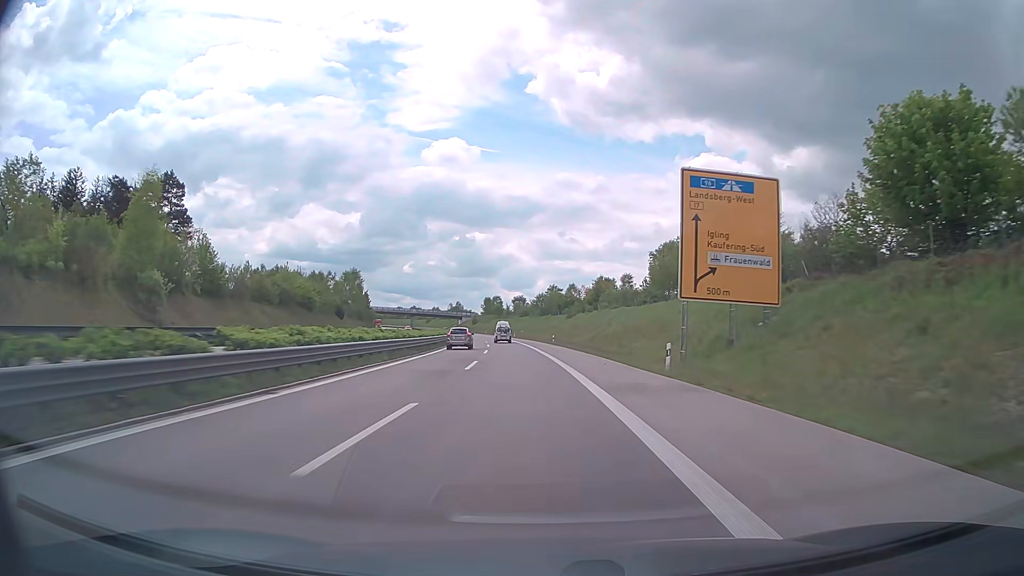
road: trunk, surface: asphalt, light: Day
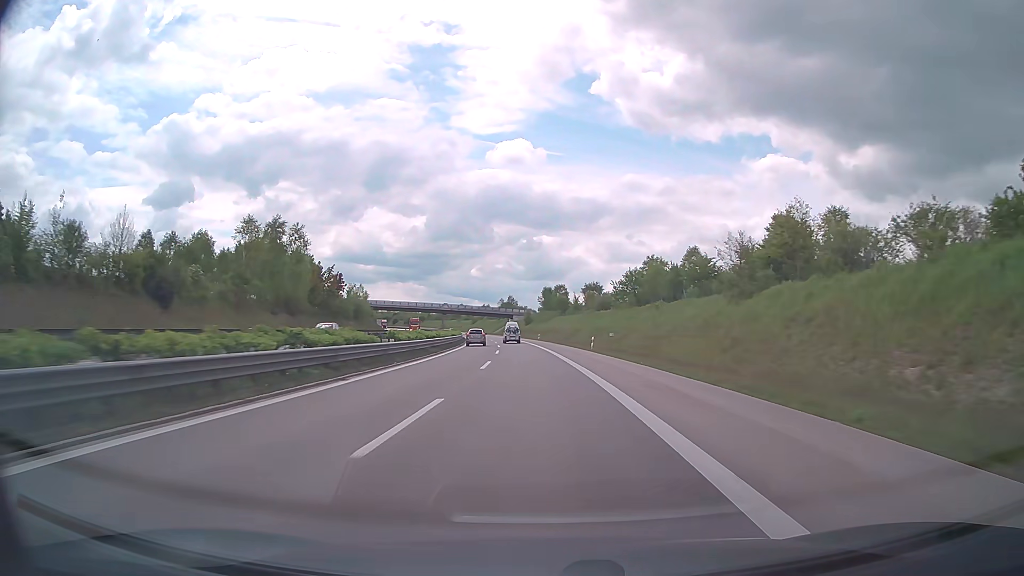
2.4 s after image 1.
(-3.8, +71.1) m; -6°
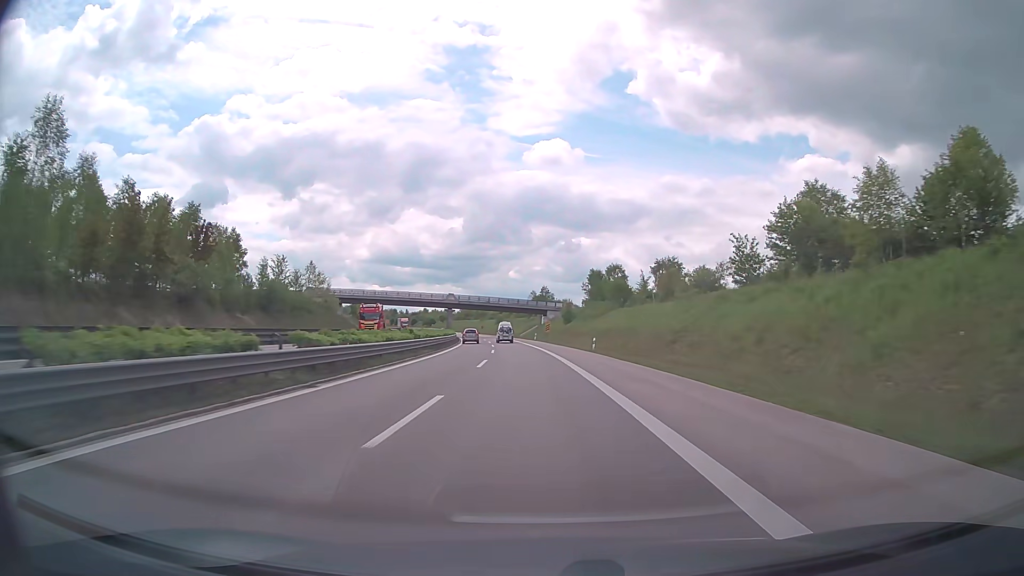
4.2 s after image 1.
(-1.5, +53.4) m; -3°
(0, +10) (0, +20) (-1, +30) (-1, +40) (-2, +50) (-2, +60) (-3, +70) (-4, +80) (-5, +90) (-7, +100) m
